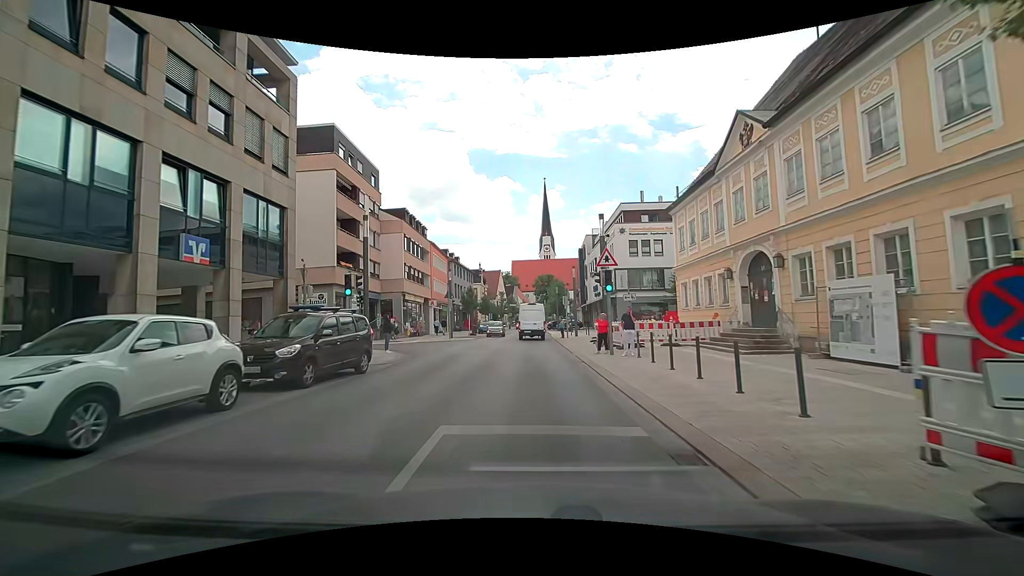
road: tertiary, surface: asphalt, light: Day
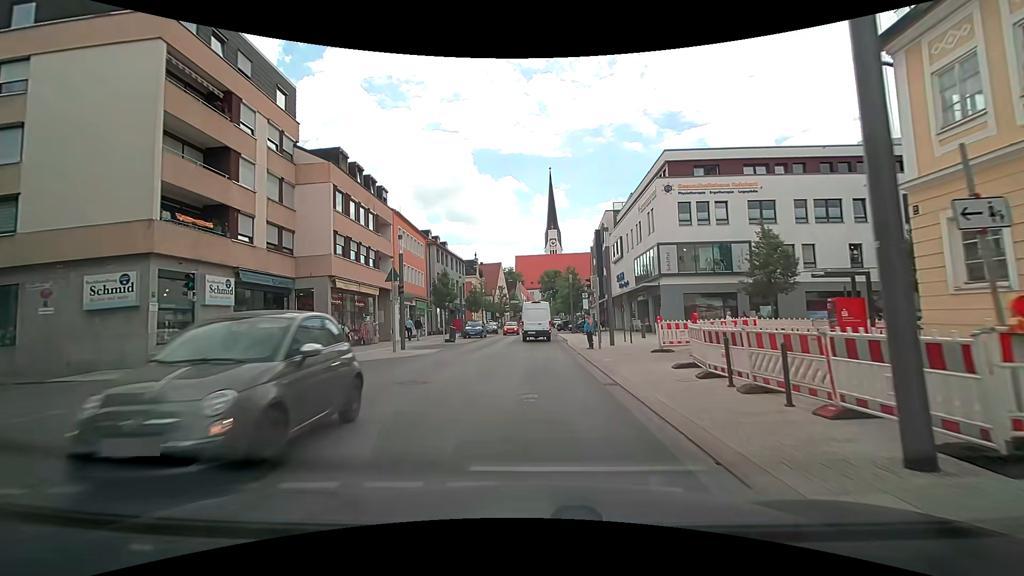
(0.0, +17.6) m; 0°
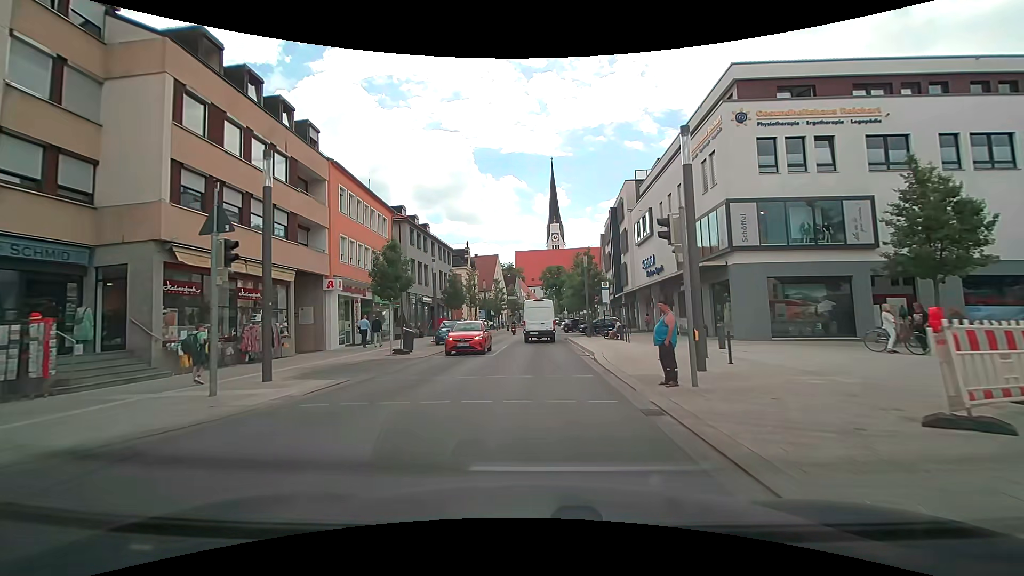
(-0.1, +13.5) m; 0°
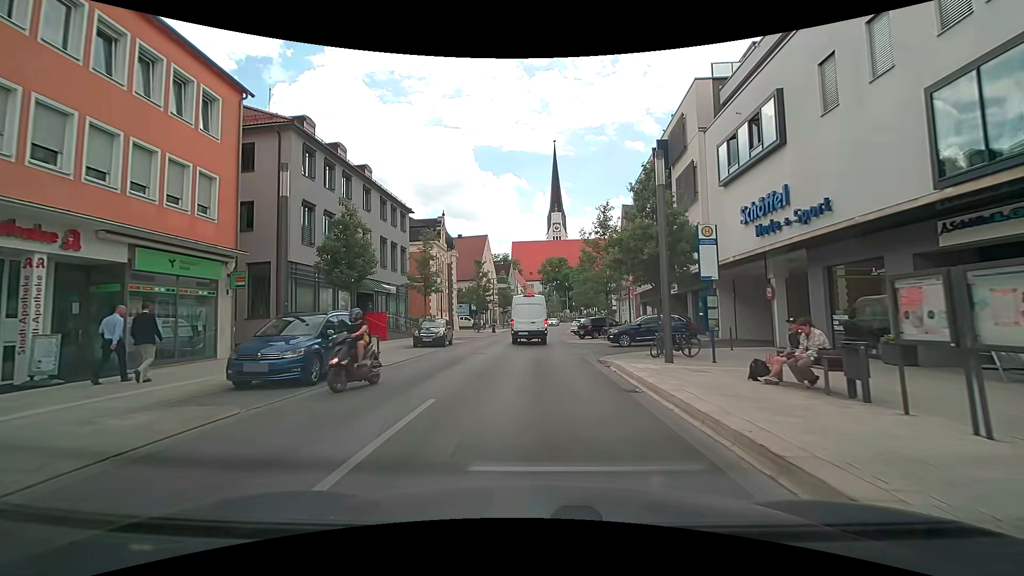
(0.0, +21.7) m; 0°
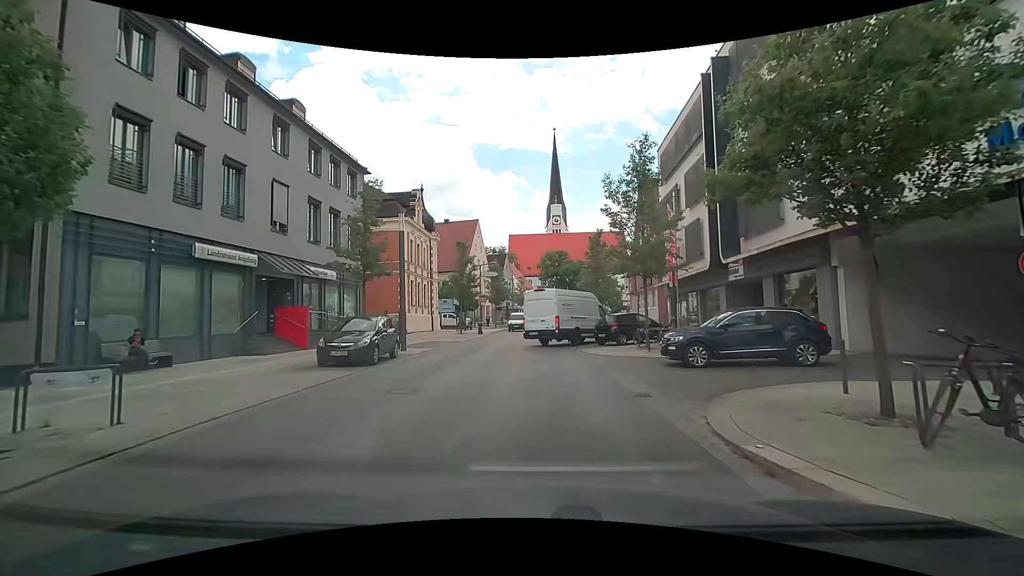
(-0.1, +11.1) m; 0°
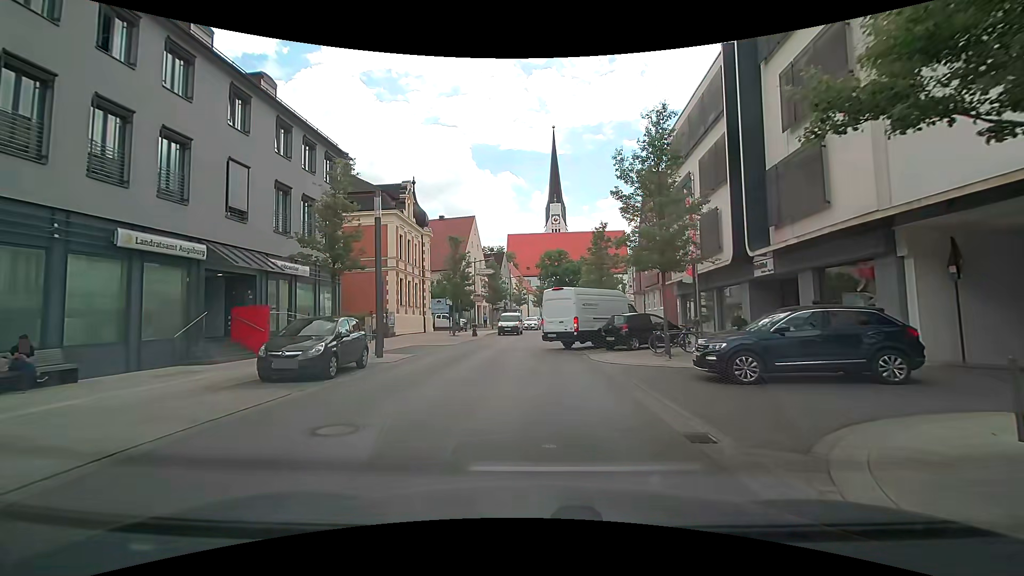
(0.0, +3.0) m; 0°
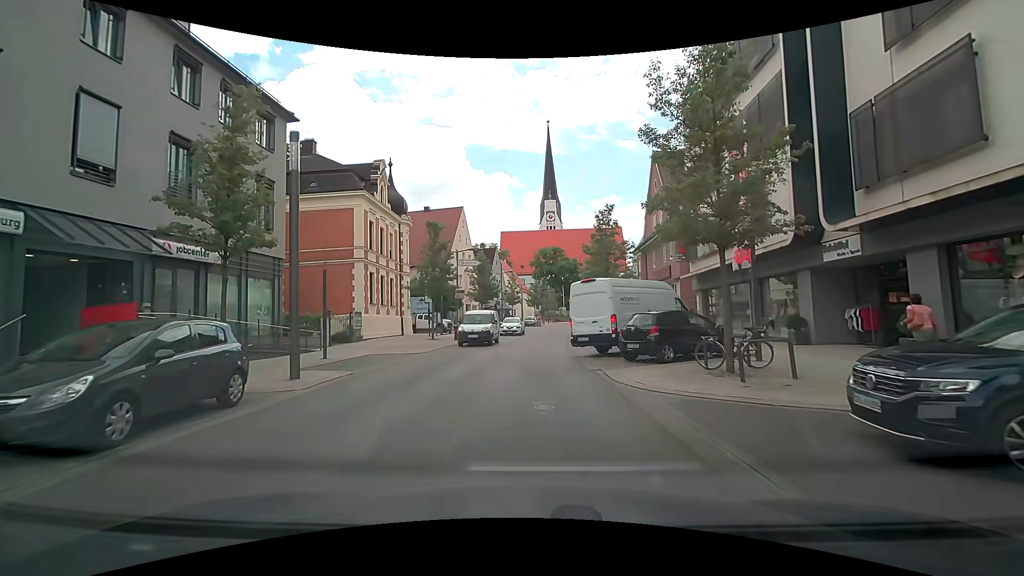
(0.0, +5.9) m; 0°
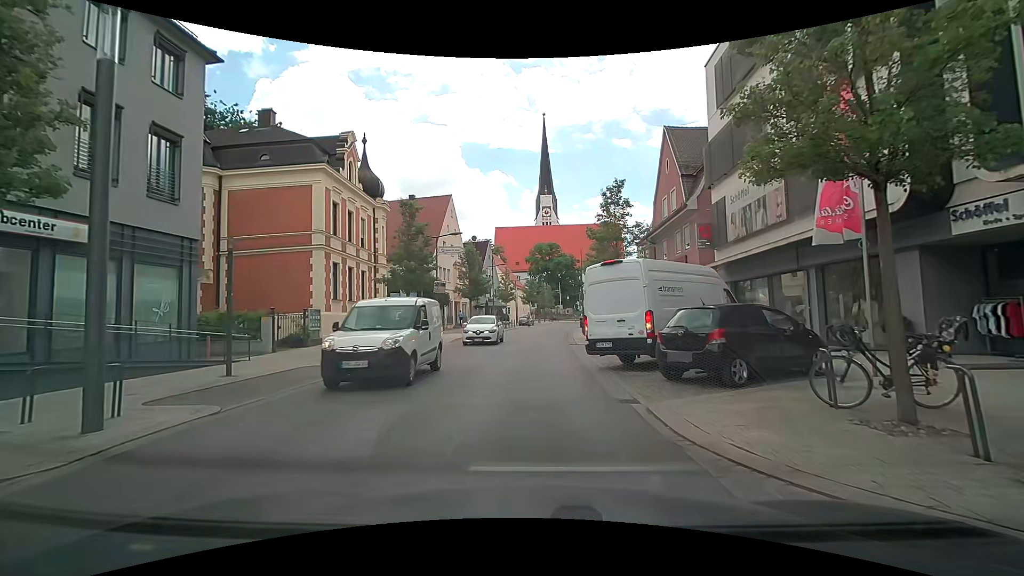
(0.0, +5.2) m; 0°
